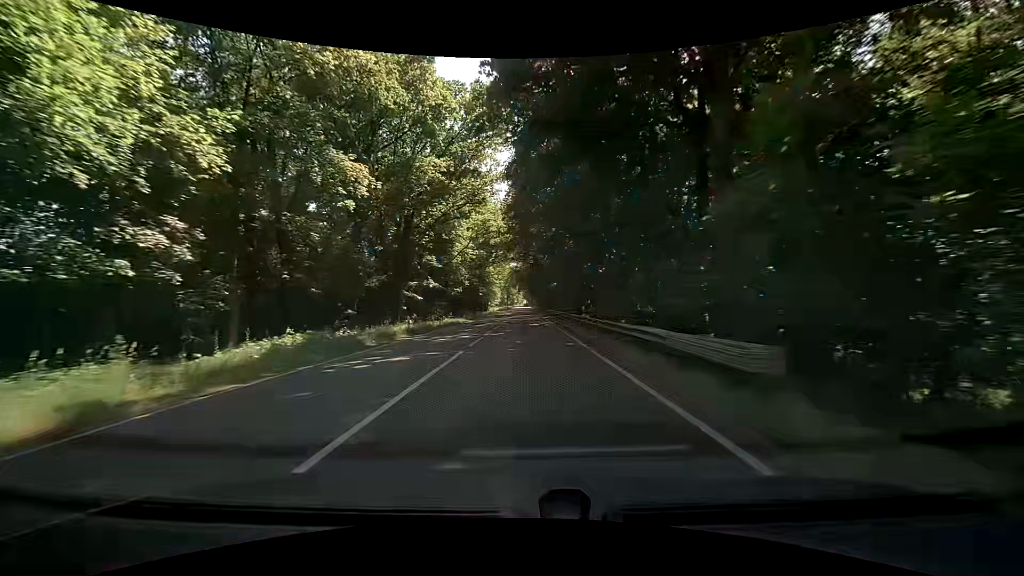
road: primary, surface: asphalt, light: Day
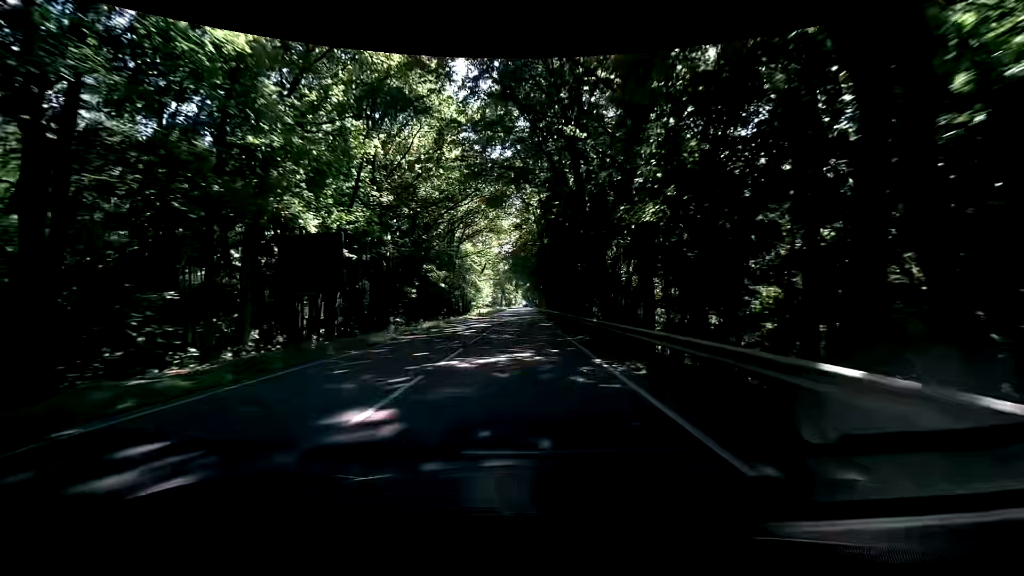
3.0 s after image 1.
(+0.6, +53.7) m; 0°
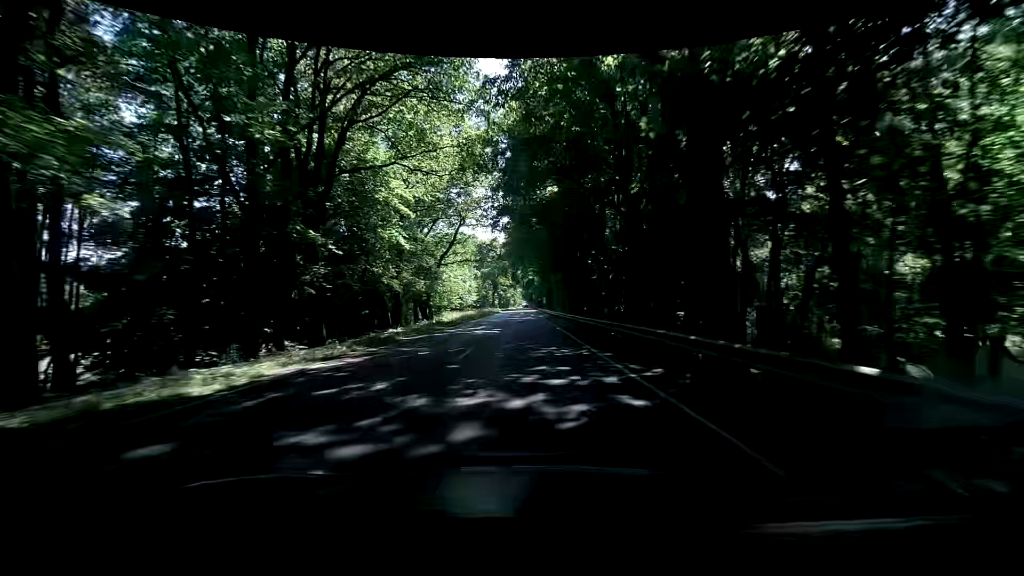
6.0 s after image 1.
(+0.2, +53.6) m; +1°
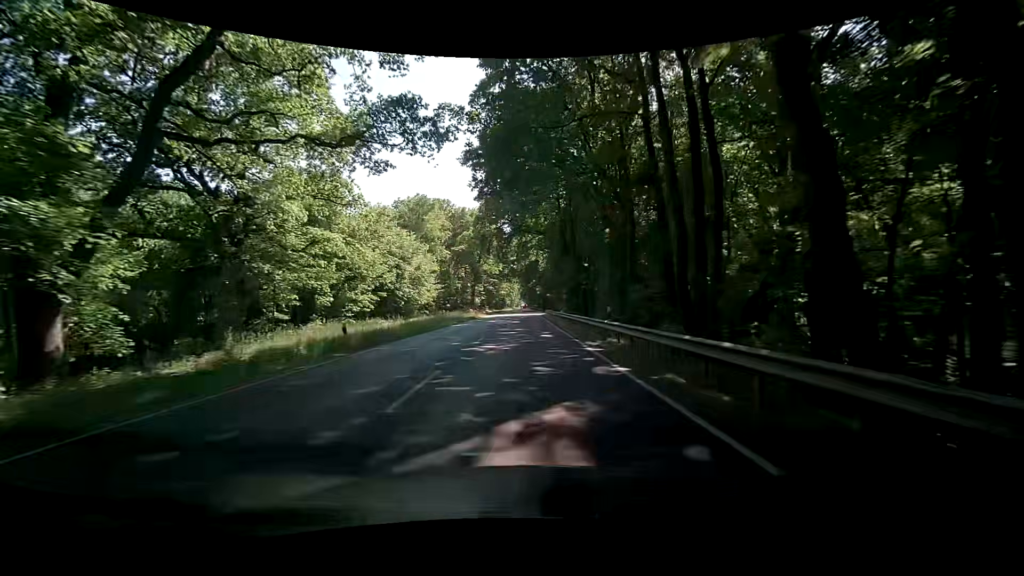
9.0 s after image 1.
(-0.6, +53.7) m; -1°
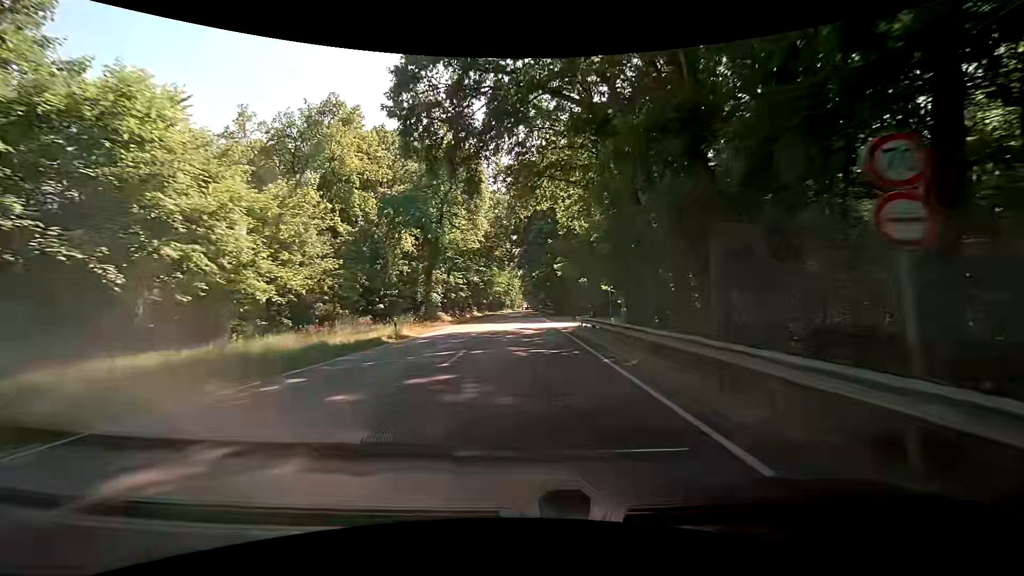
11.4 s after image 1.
(+0.4, +42.9) m; 0°
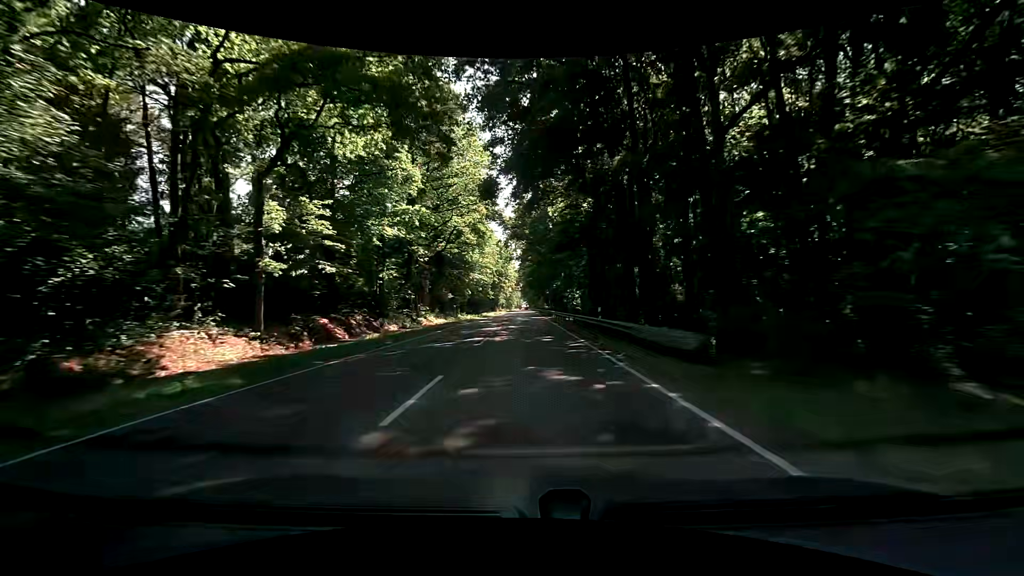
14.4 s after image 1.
(-0.5, +53.6) m; 0°
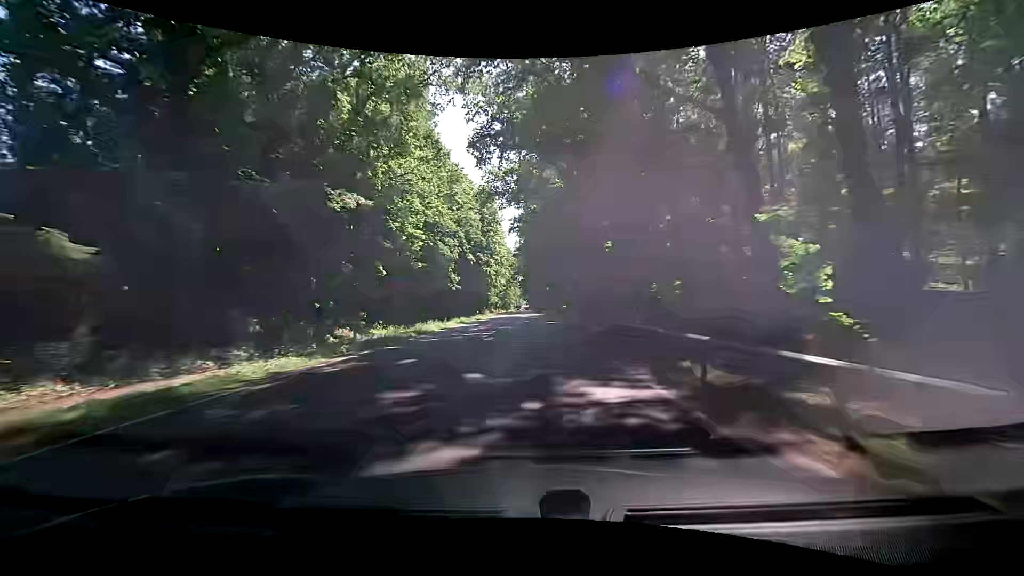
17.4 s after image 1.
(-0.5, +53.7) m; -1°
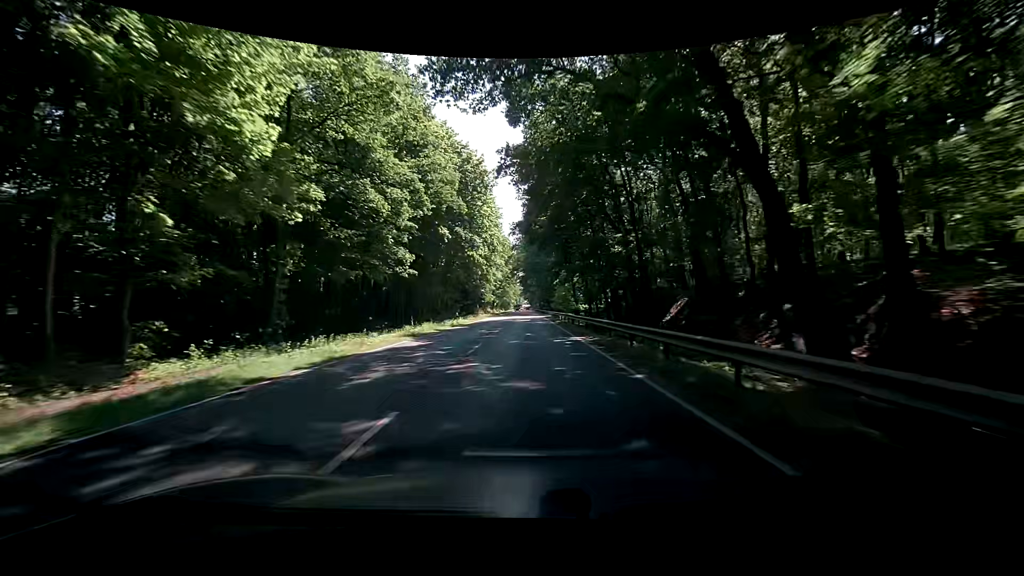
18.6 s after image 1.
(+0.1, +21.5) m; 0°
(0, +10) (0, +20) (0, +30) (0, +40) (0, +50) (0, +60) (0, +70) (0, +80) (+1, +90) (+1, +100) m
